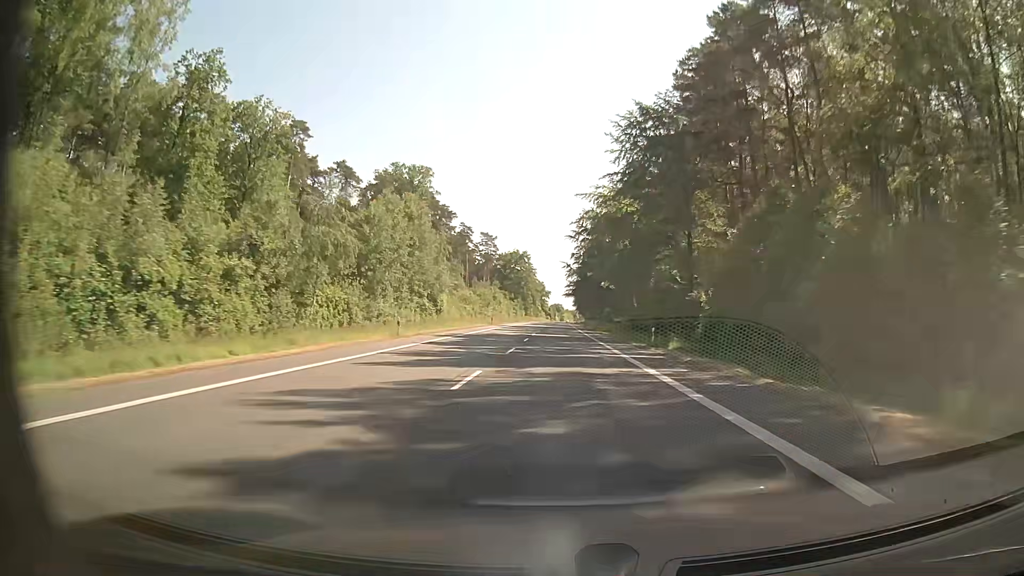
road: secondary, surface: asphalt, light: Day
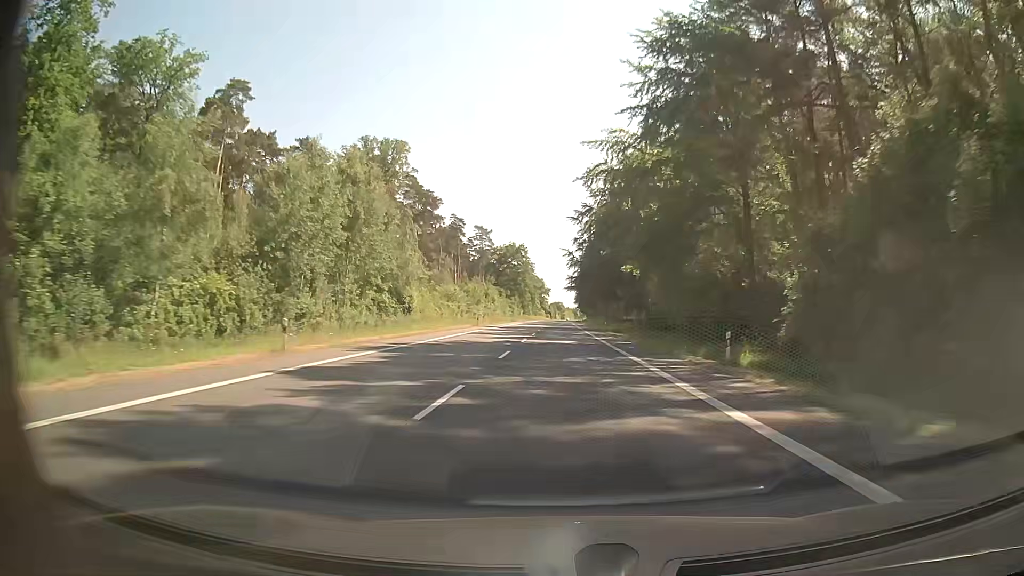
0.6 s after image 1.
(0.0, +15.8) m; 0°
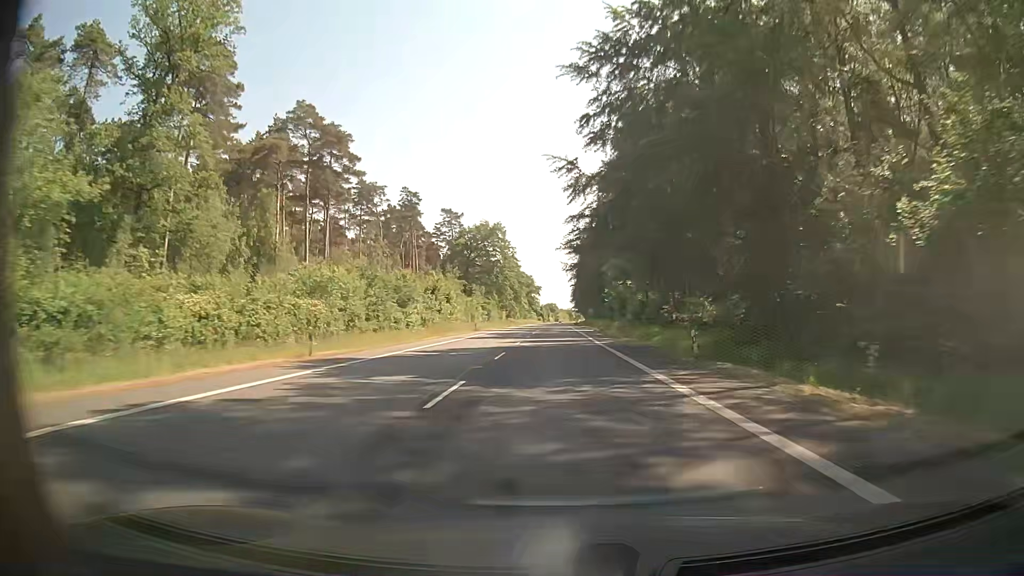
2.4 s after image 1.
(-0.1, +47.4) m; 0°
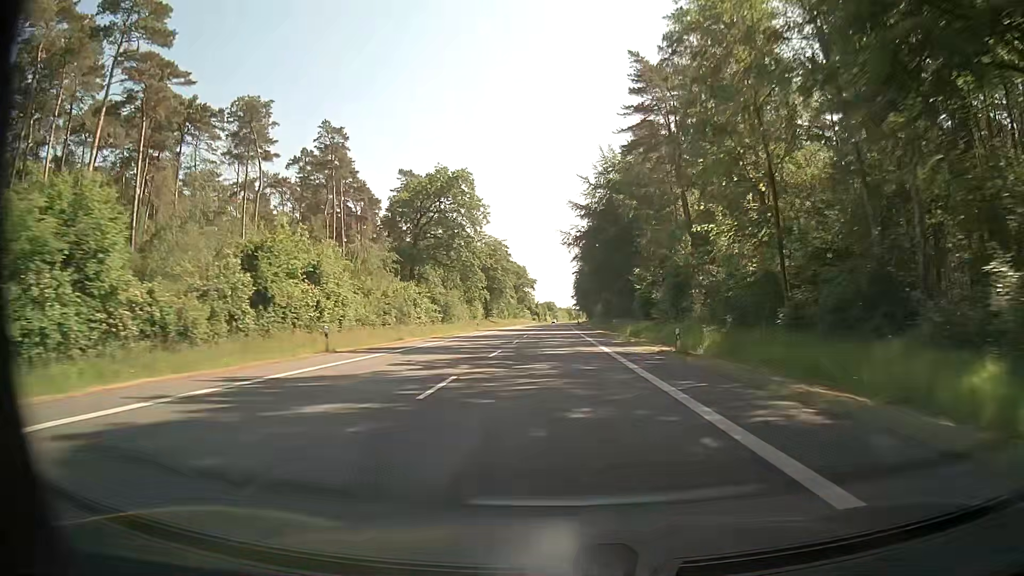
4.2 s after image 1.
(-0.1, +47.4) m; 0°
(0, +10) (0, +20) (0, +30) (0, +40) (0, +50) (0, +60) (0, +70) (0, +80) (0, +90) (0, +100) m
